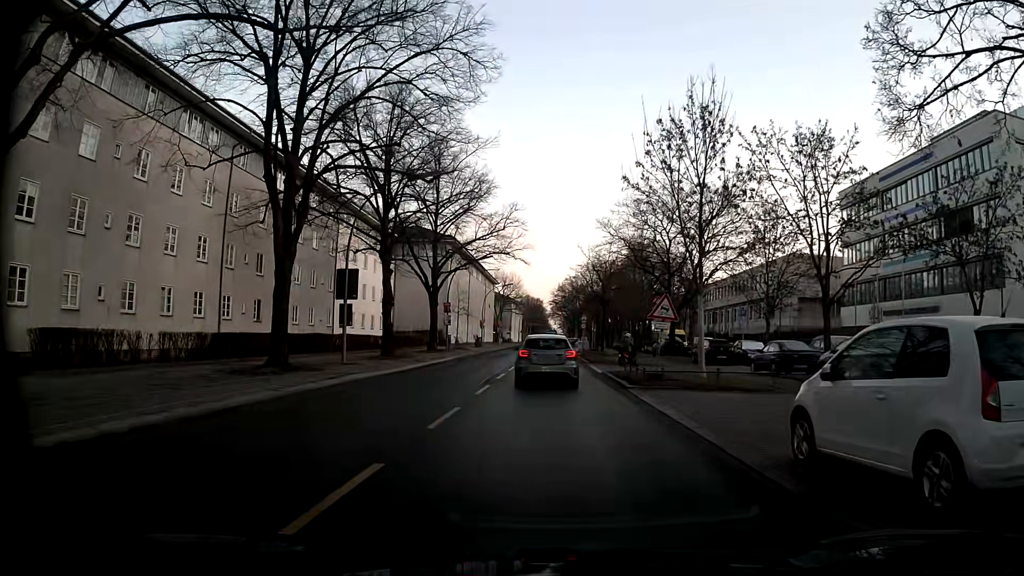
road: residential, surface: asphalt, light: Day
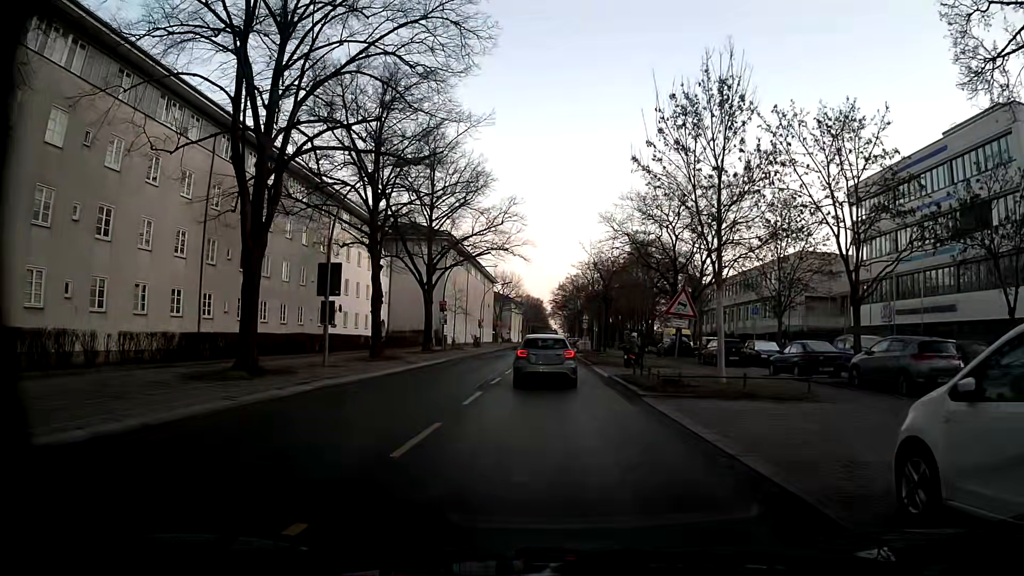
(+0.1, +2.4) m; +2°
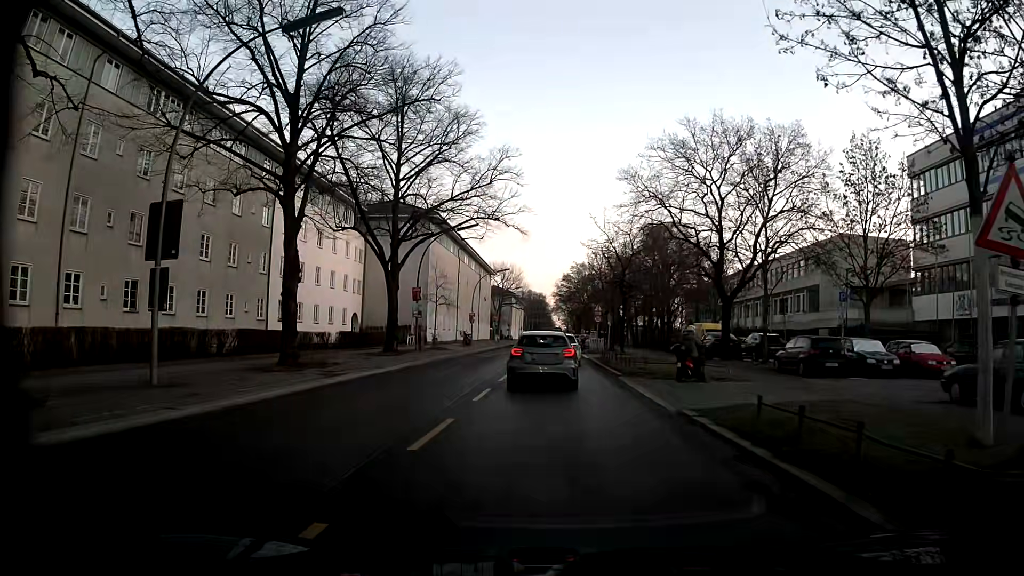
(-0.2, +12.1) m; 0°
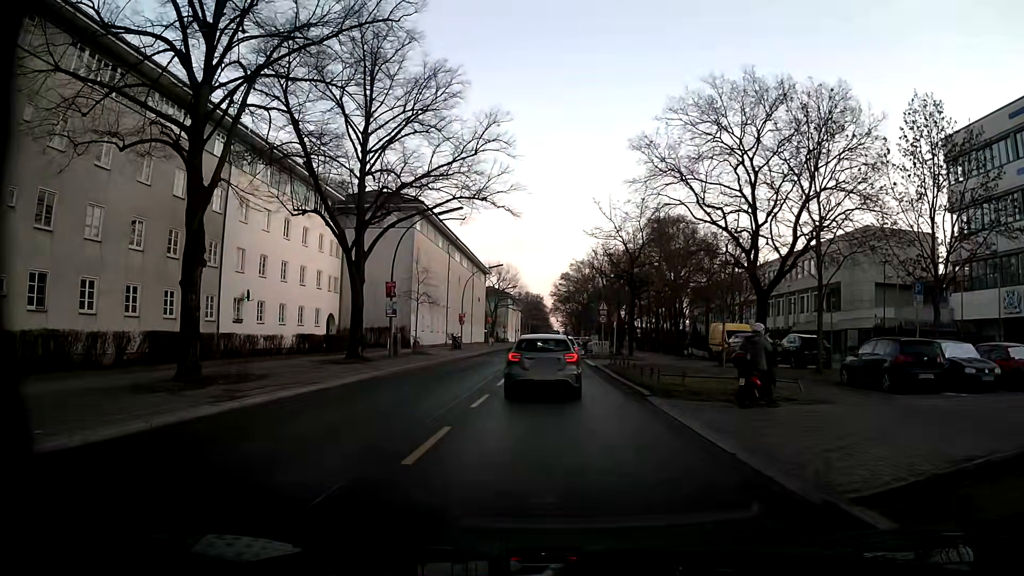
(-0.1, +6.5) m; -1°
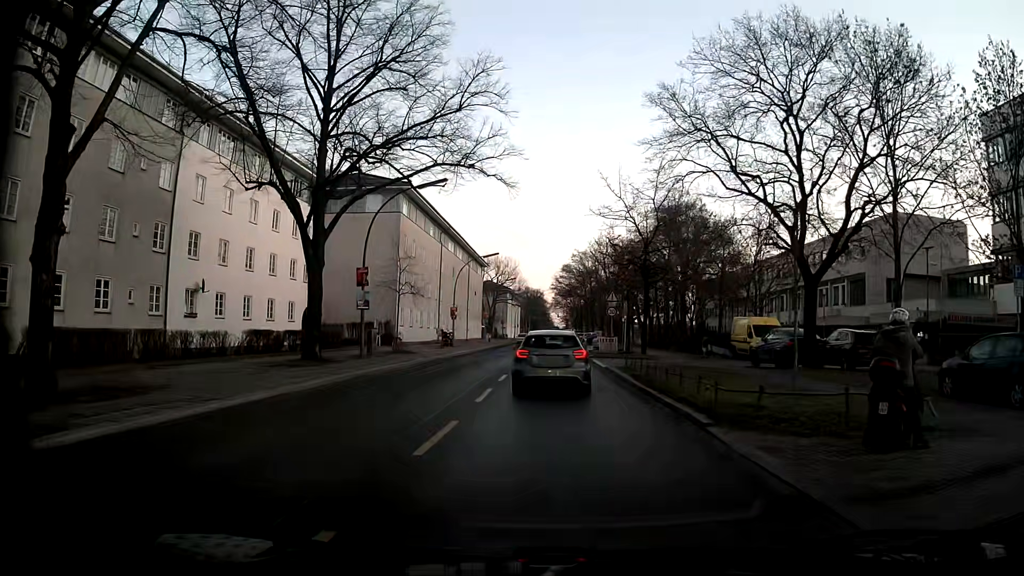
(0.0, +5.7) m; 0°
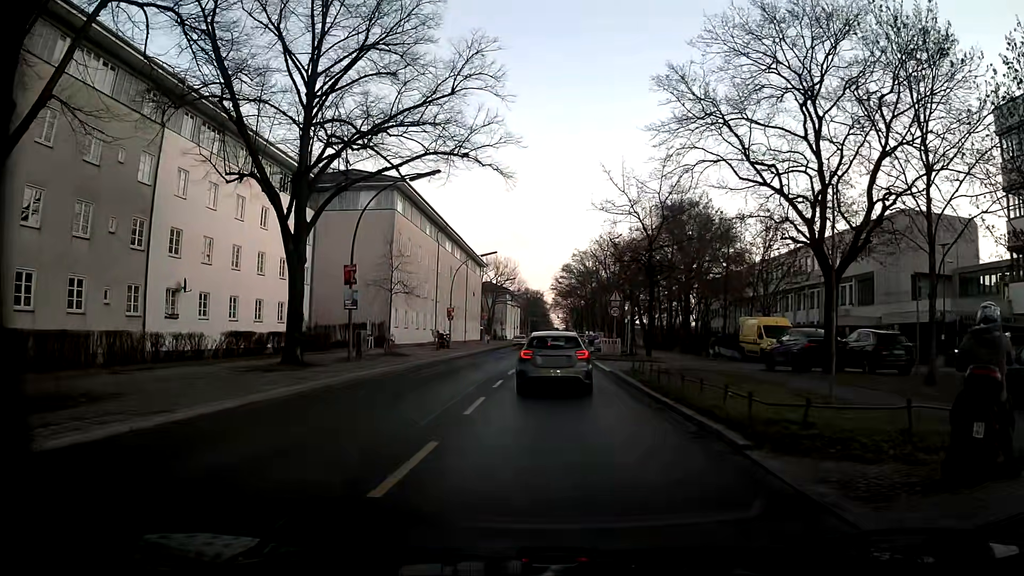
(0.0, +1.9) m; +1°
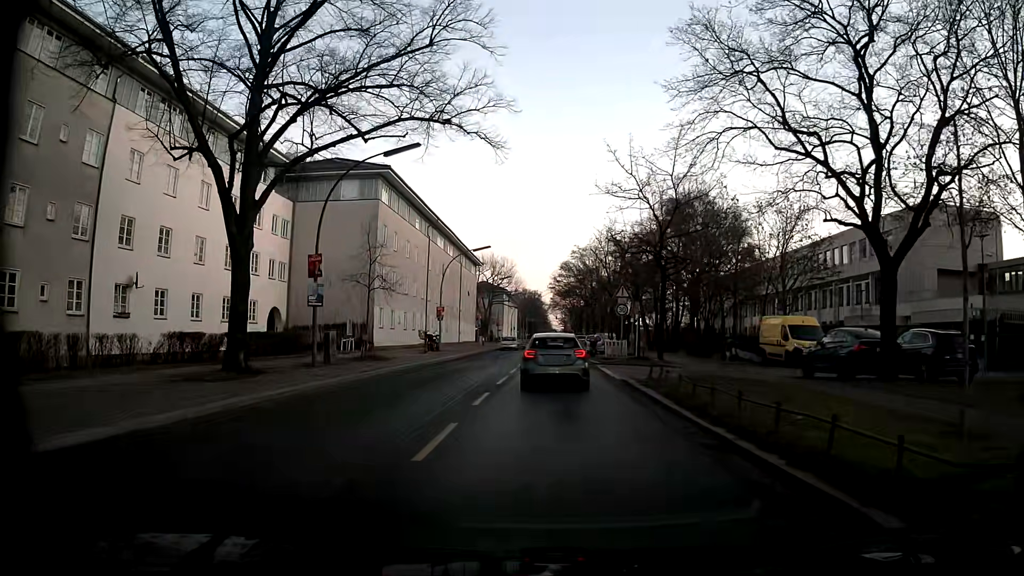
(-0.1, +4.3) m; -1°
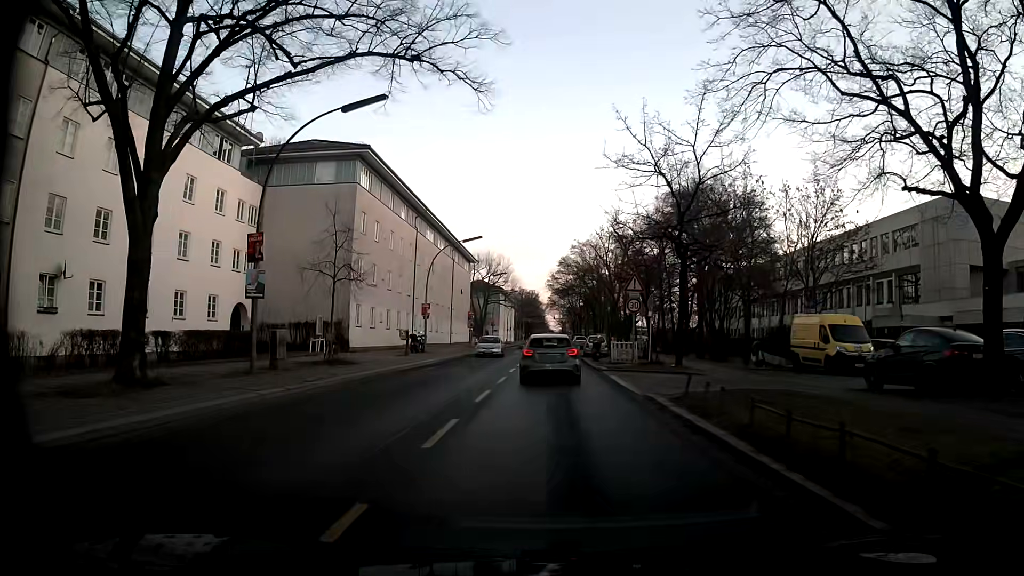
(0.0, +5.2) m; 0°
